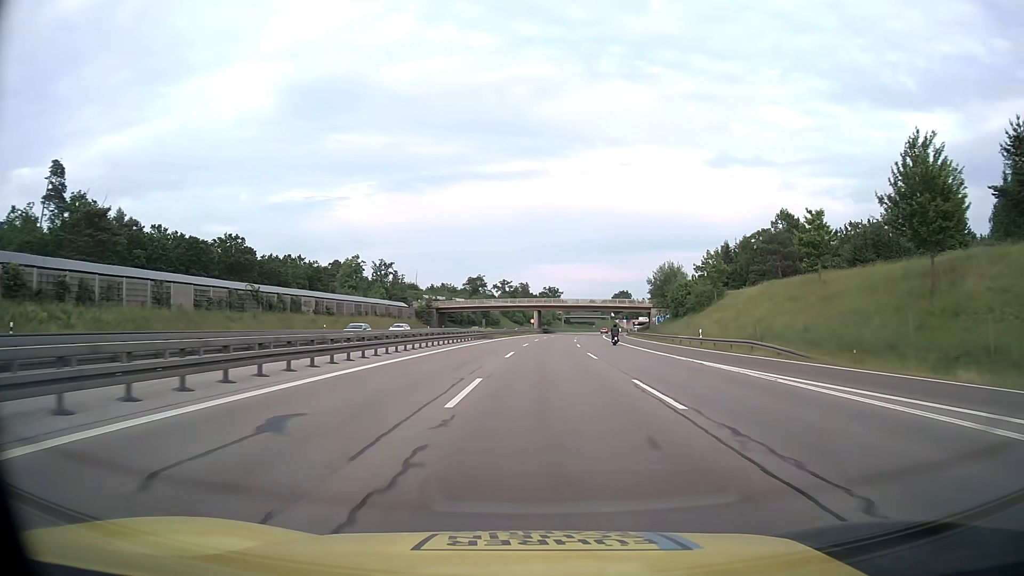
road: motorway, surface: asphalt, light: Day
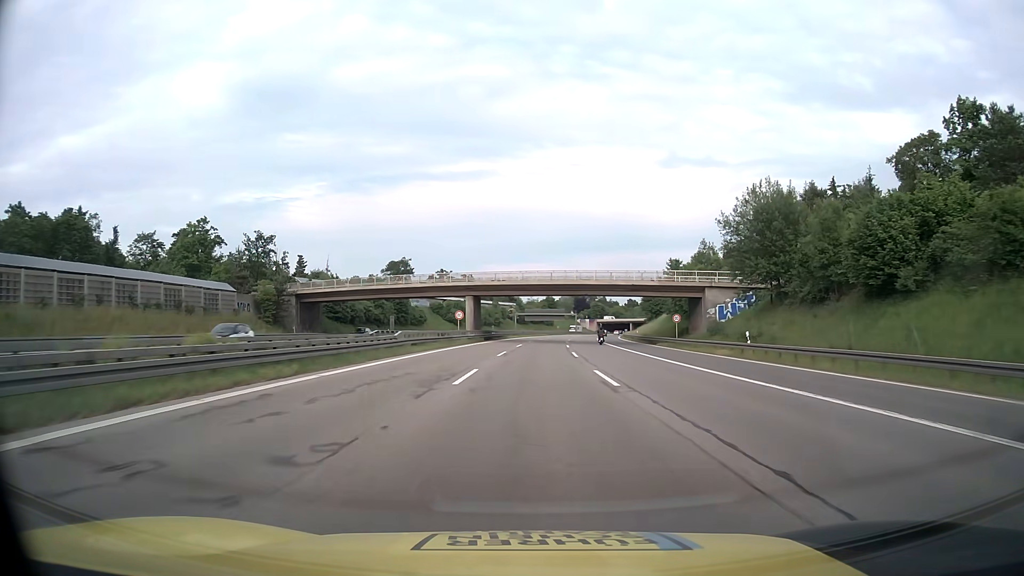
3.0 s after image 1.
(+2.6, +67.3) m; +4°
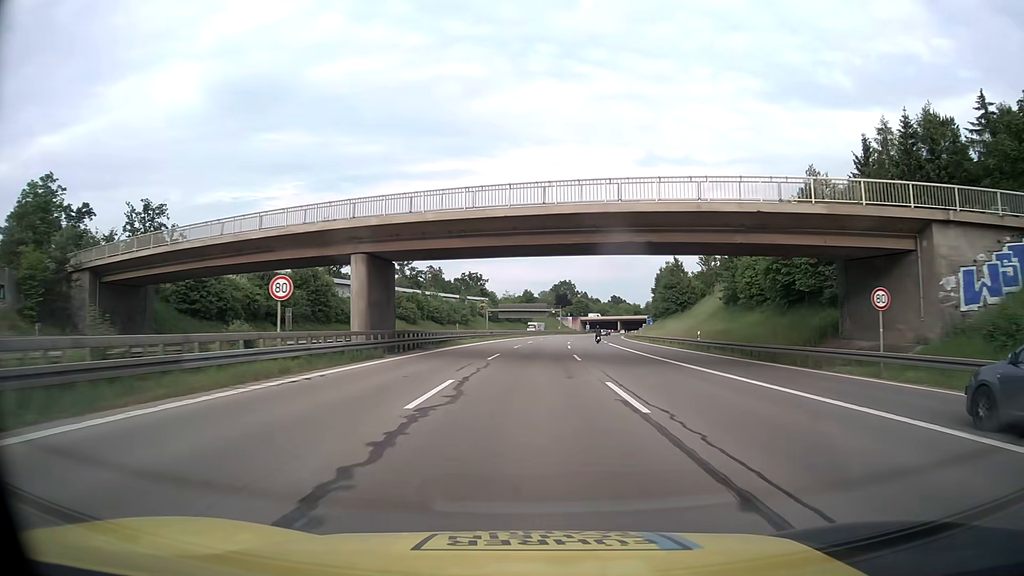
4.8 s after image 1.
(+0.7, +40.4) m; +2°
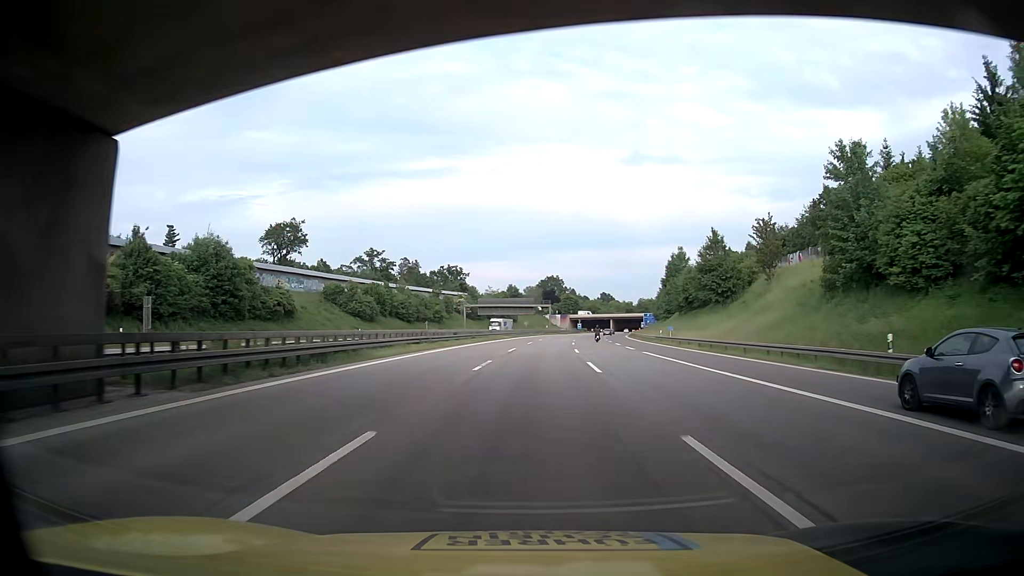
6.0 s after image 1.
(+0.3, +26.9) m; +2°
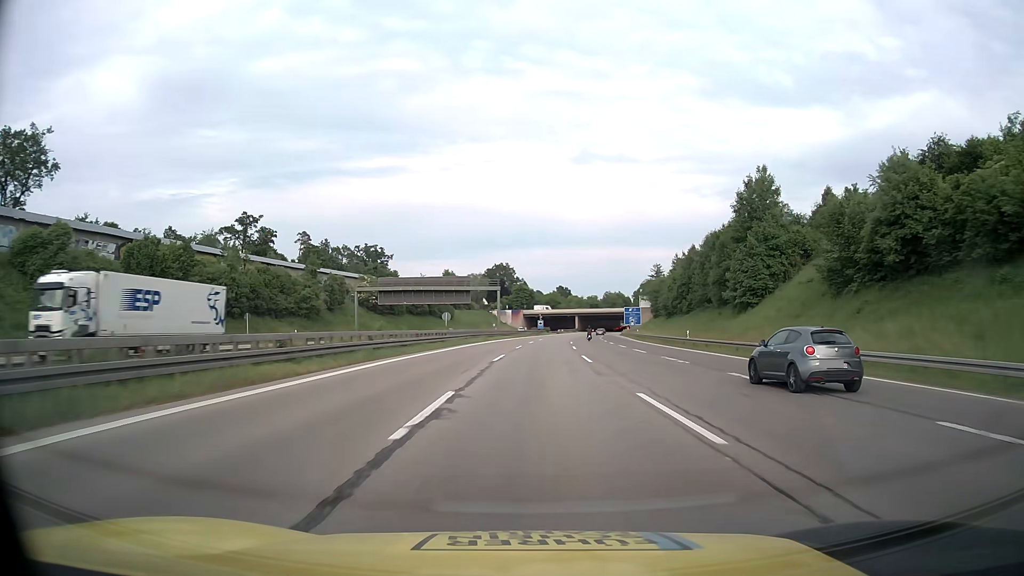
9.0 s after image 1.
(+1.5, +67.0) m; +4°
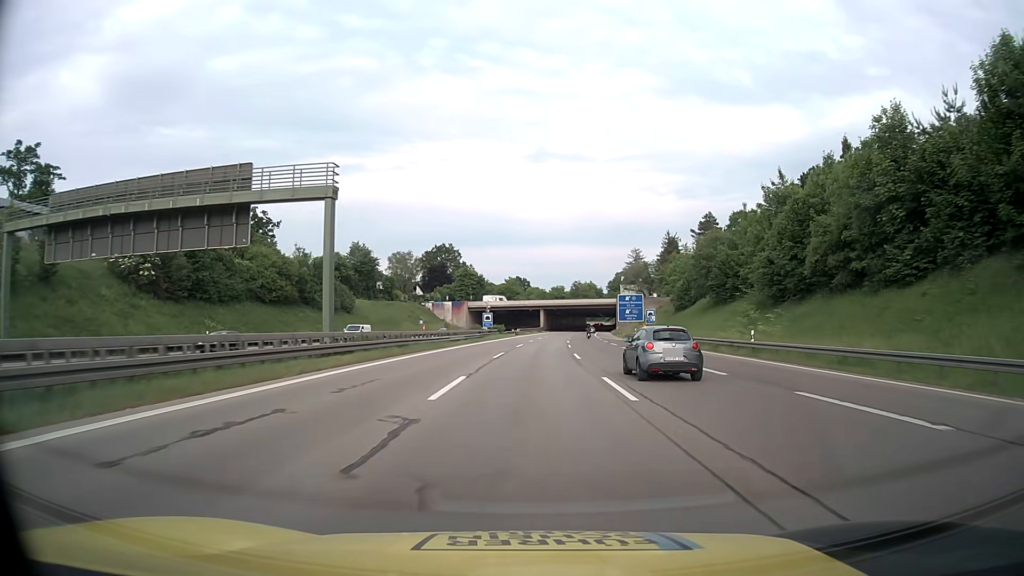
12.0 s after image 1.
(+2.4, +67.0) m; +4°
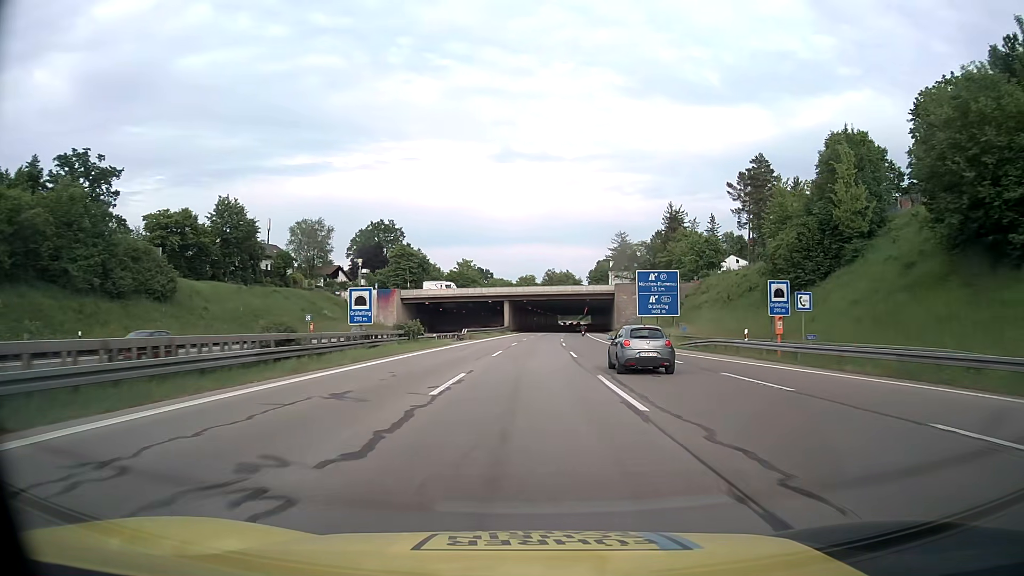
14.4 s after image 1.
(+1.3, +53.8) m; +3°
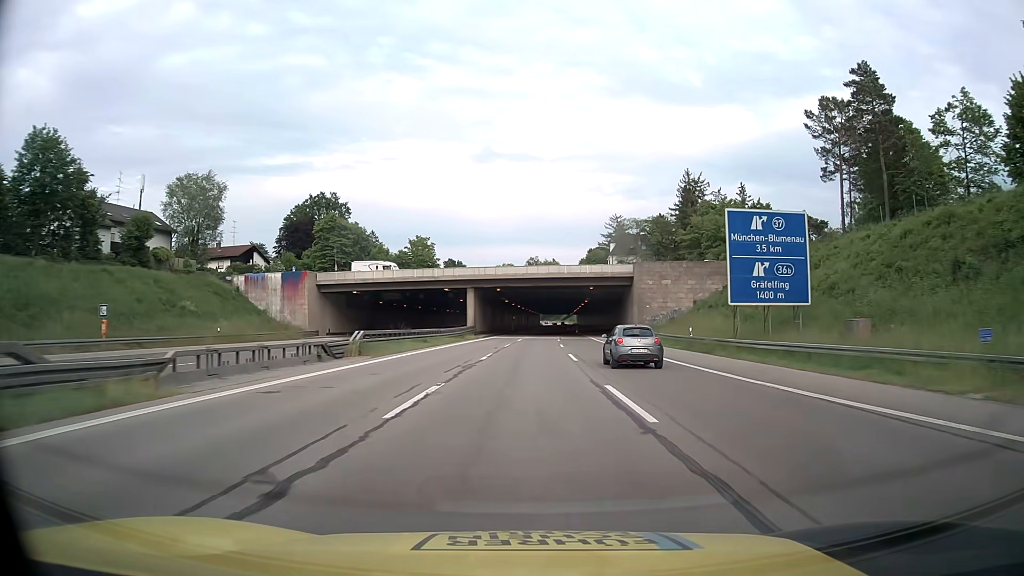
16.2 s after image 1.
(+0.6, +40.2) m; +2°
(0, +10) (0, +20) (0, +30) (0, +40) (+1, +50) (+1, +60) (+1, +70) (+1, +80) (+2, +90) (+2, +100) m
